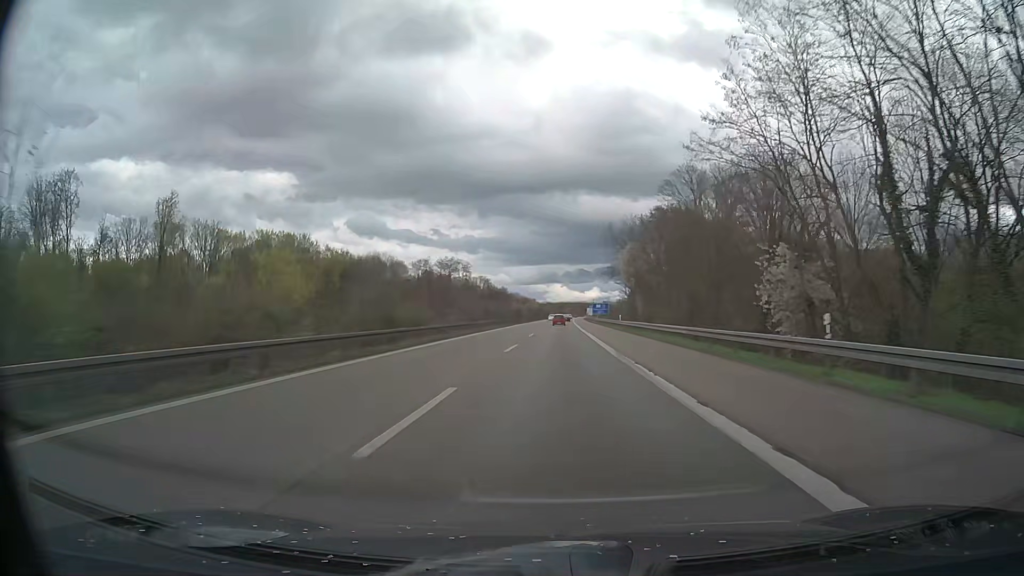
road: motorway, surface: asphalt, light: Day
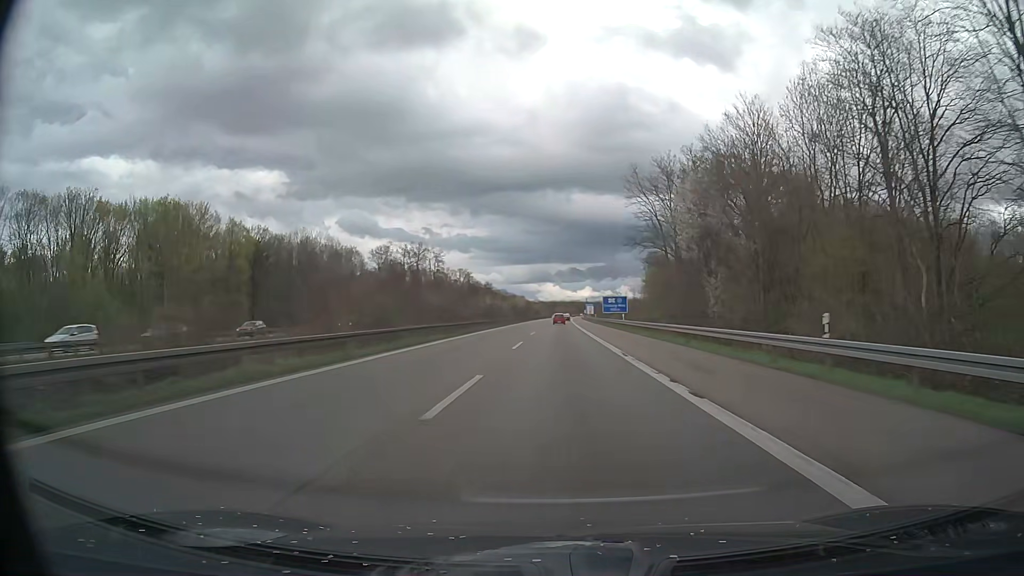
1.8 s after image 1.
(+0.4, +52.2) m; +1°
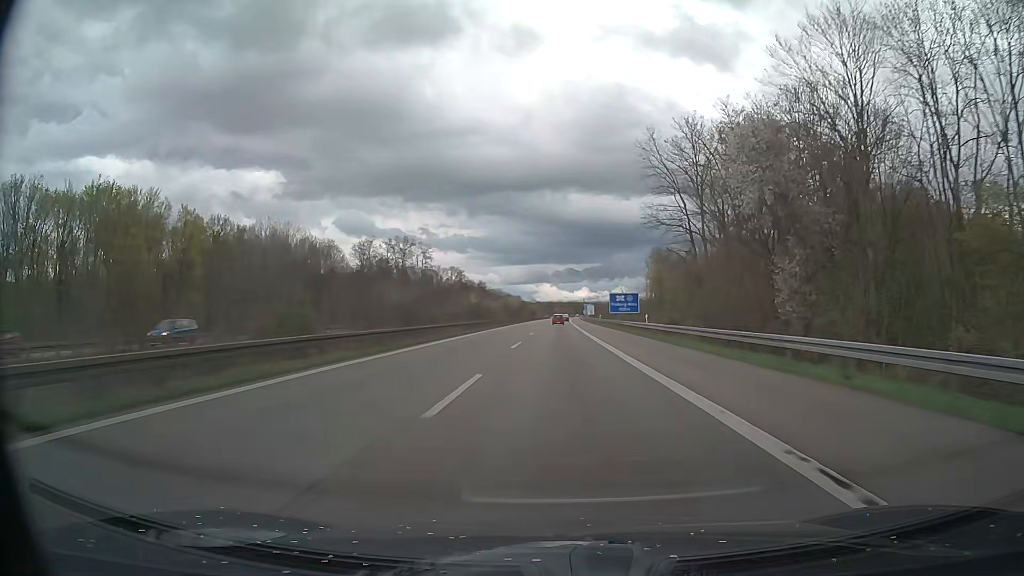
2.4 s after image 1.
(0.0, +17.4) m; 0°
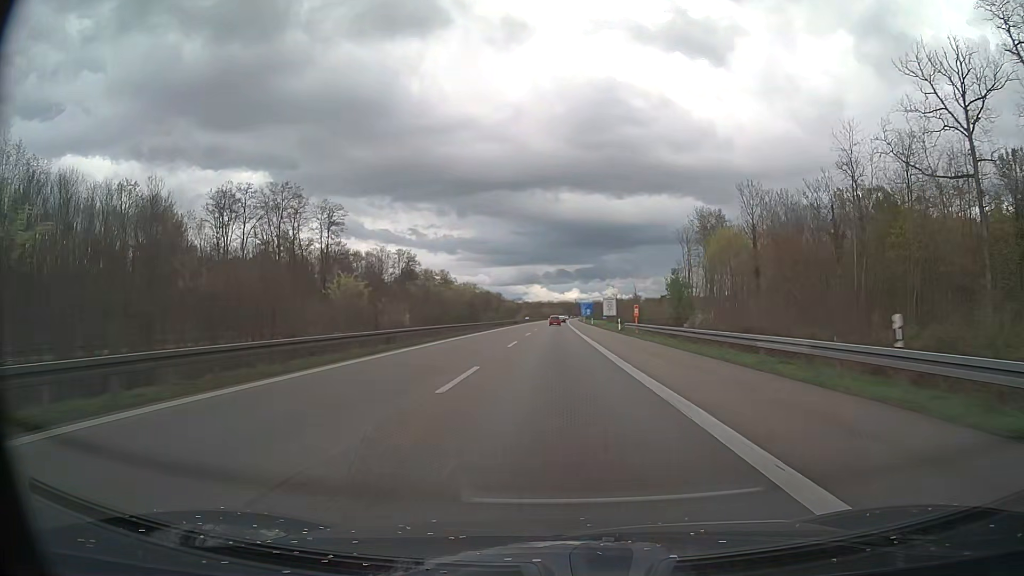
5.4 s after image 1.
(+0.8, +87.0) m; +1°
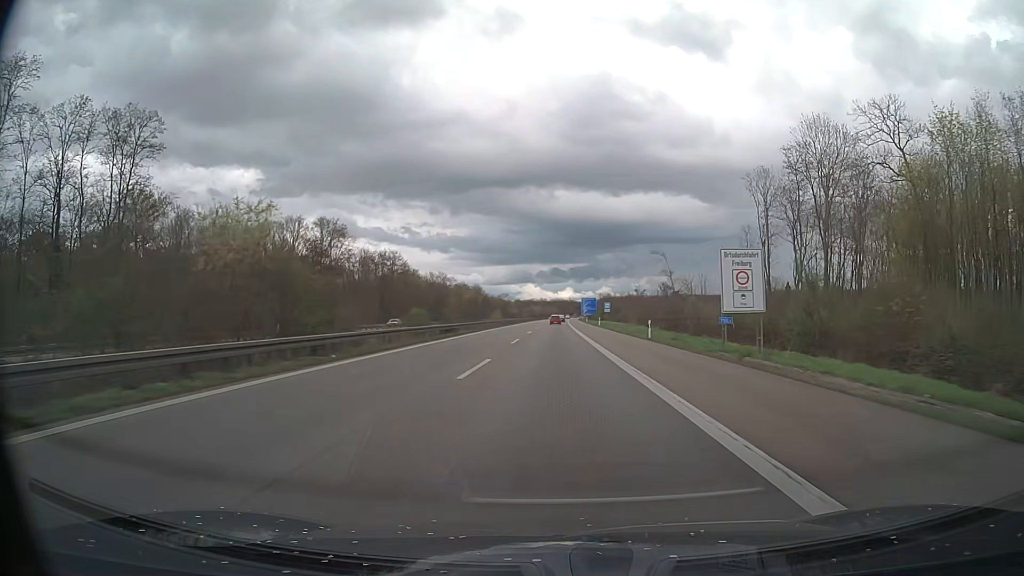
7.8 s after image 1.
(+0.2, +69.6) m; +1°
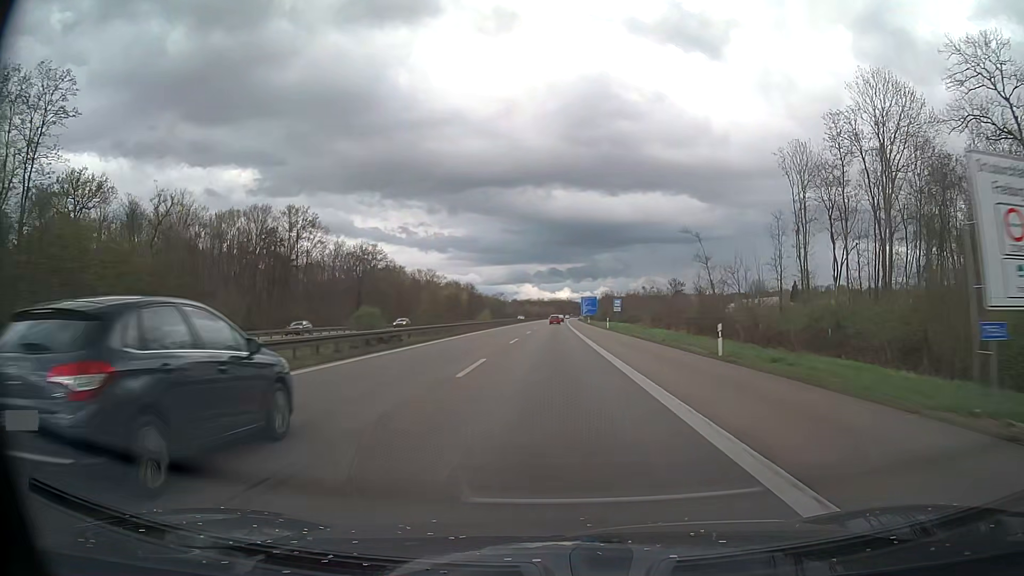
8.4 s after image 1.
(0.0, +17.4) m; 0°
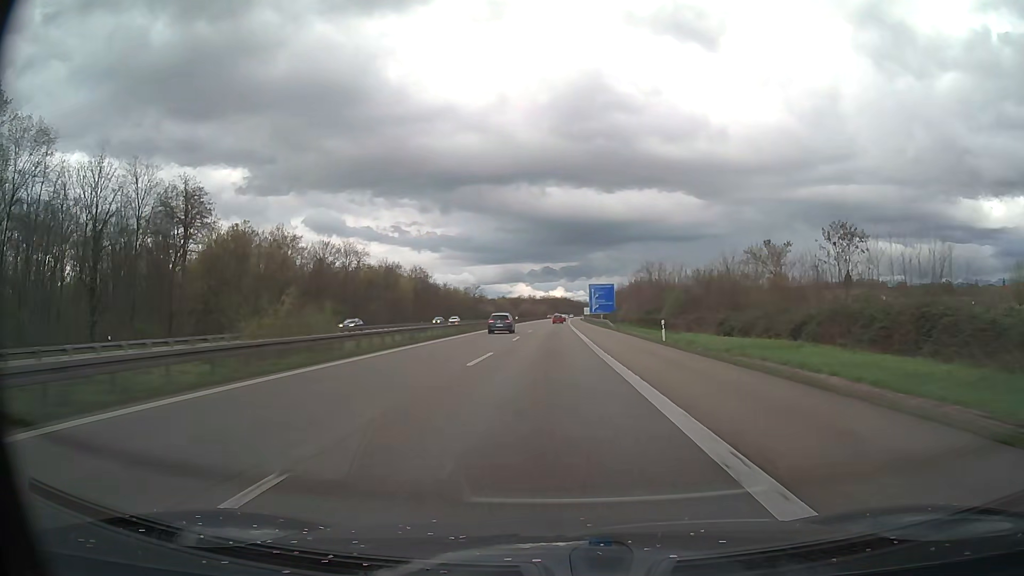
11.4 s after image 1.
(+0.2, +87.0) m; 0°
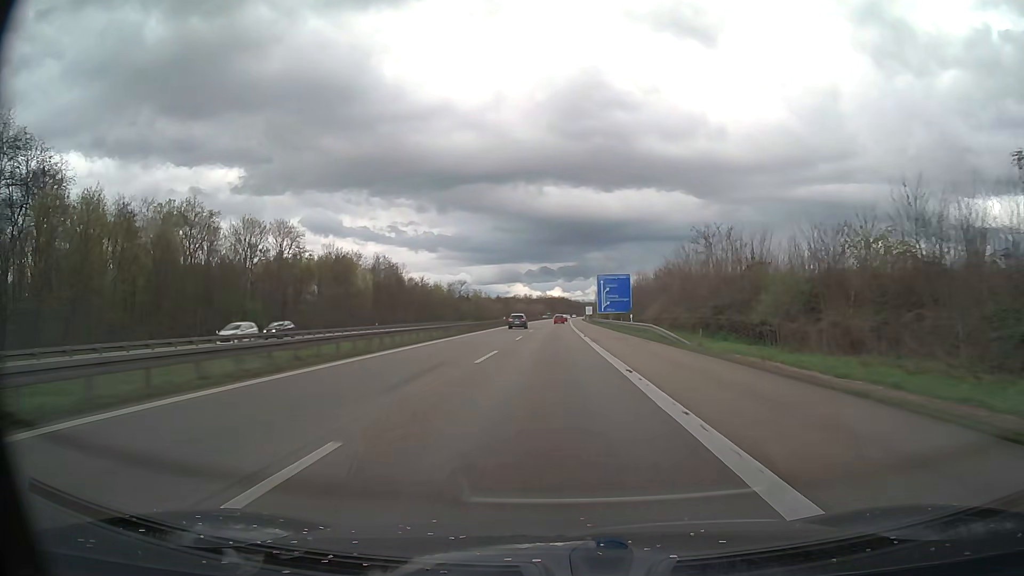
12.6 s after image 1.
(+0.1, +34.8) m; 0°
(0, +10) (0, +20) (0, +30) (0, +40) (0, +50) (0, +60) (0, +70) (0, +80) (+1, +90) (+1, +100) m
